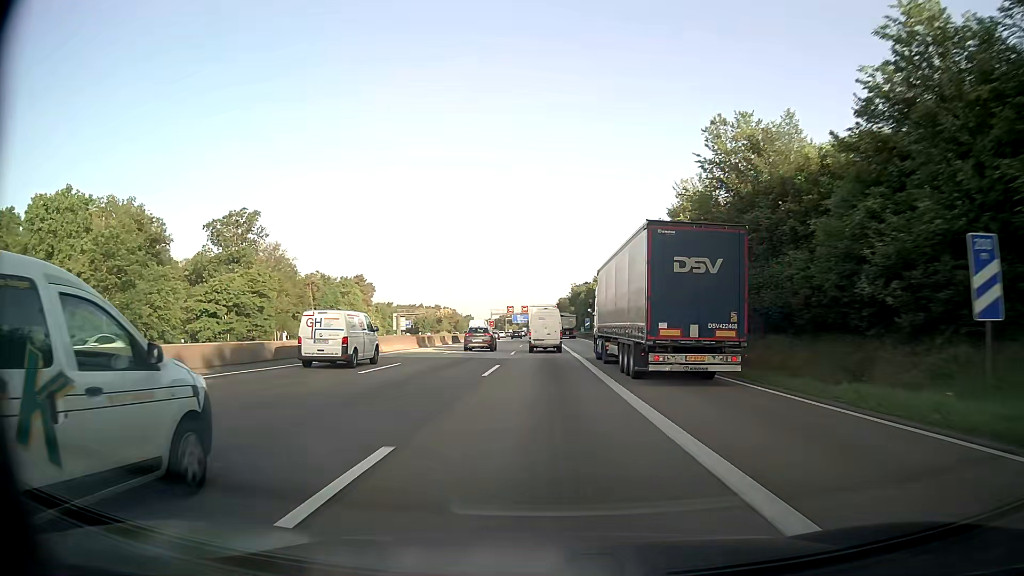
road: motorway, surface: asphalt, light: Day
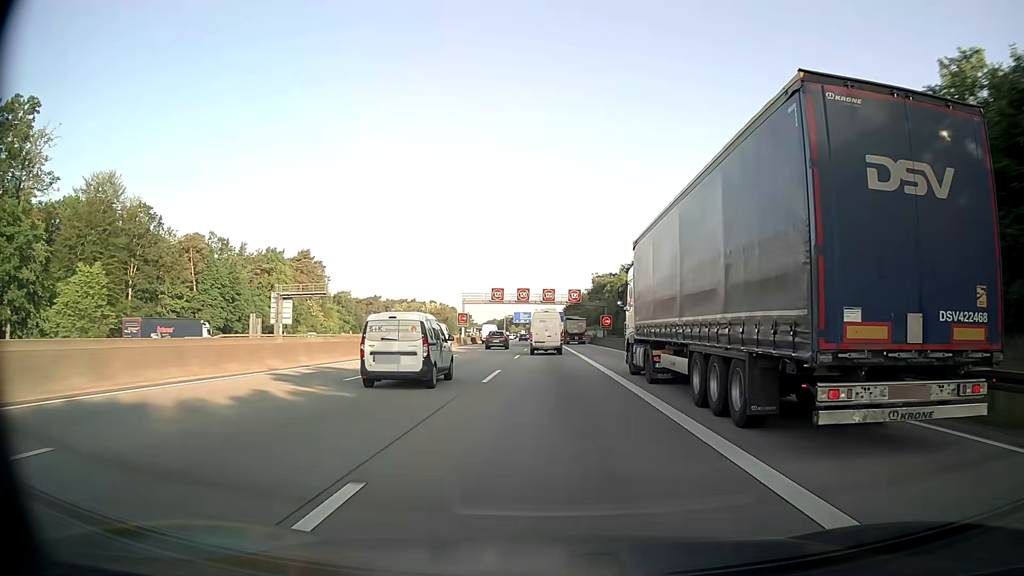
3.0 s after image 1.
(-0.7, +74.3) m; -1°
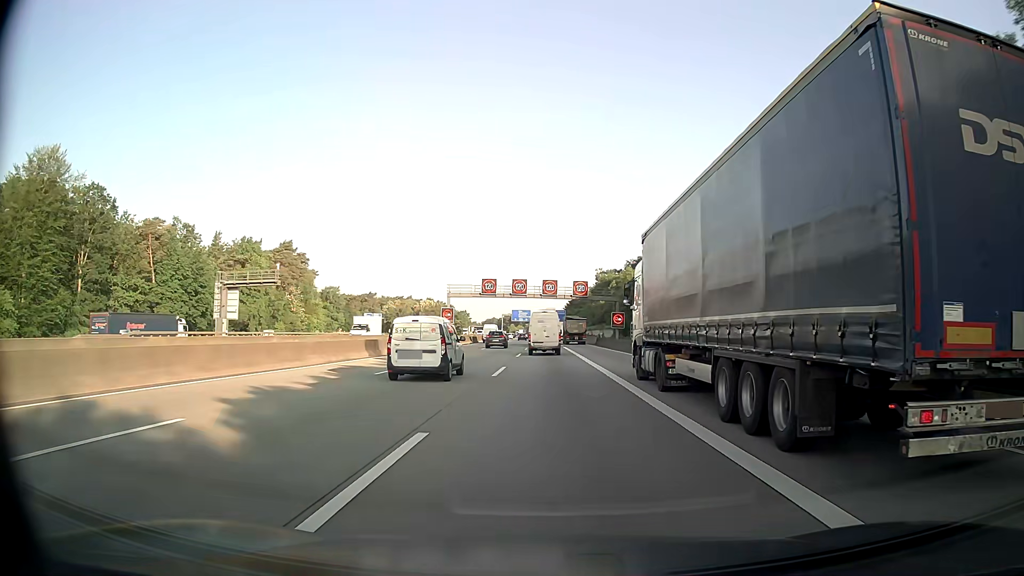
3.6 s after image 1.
(0.0, +14.9) m; 0°
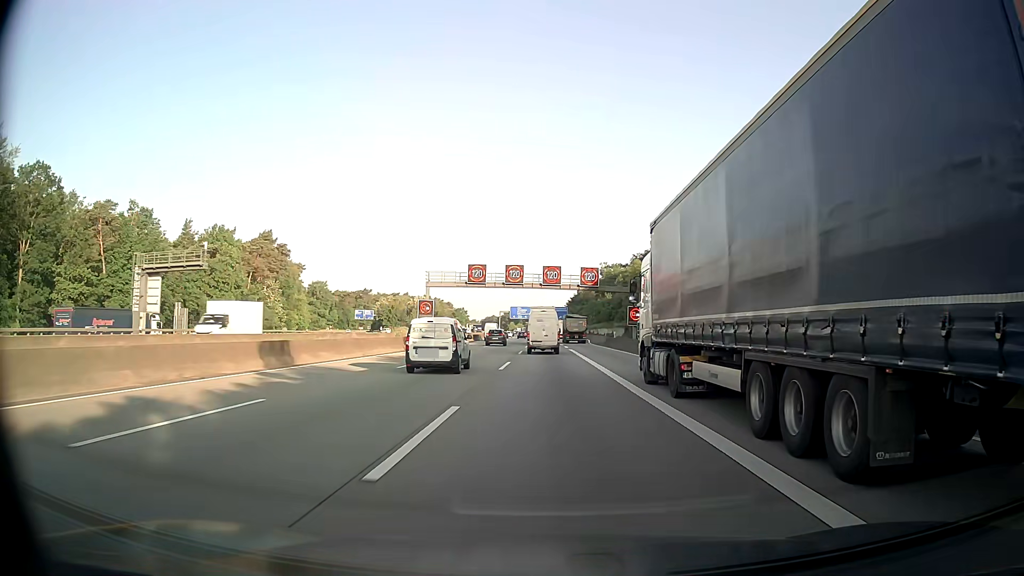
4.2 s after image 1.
(0.0, +14.9) m; 0°
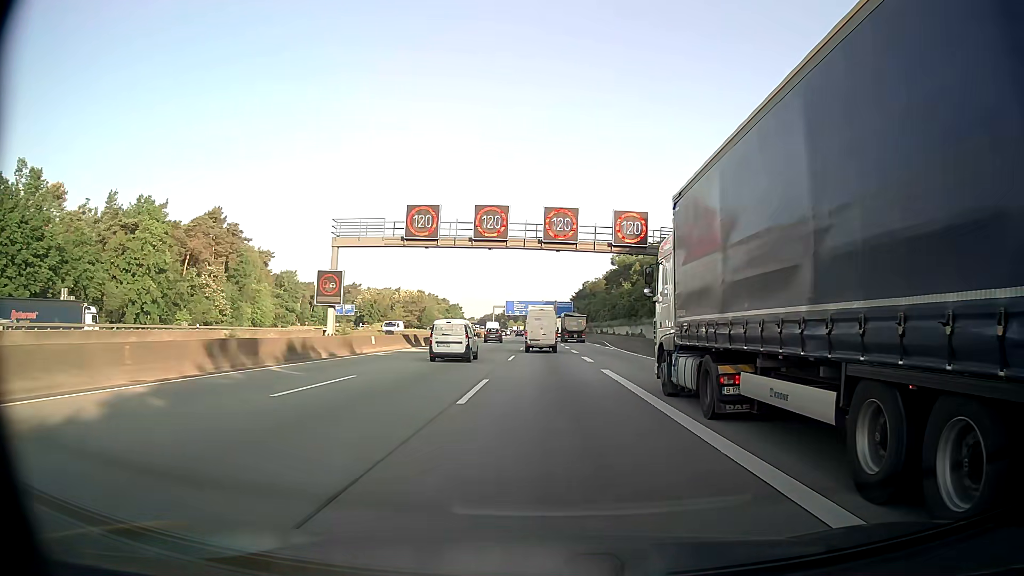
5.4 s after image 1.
(-0.1, +29.8) m; 0°
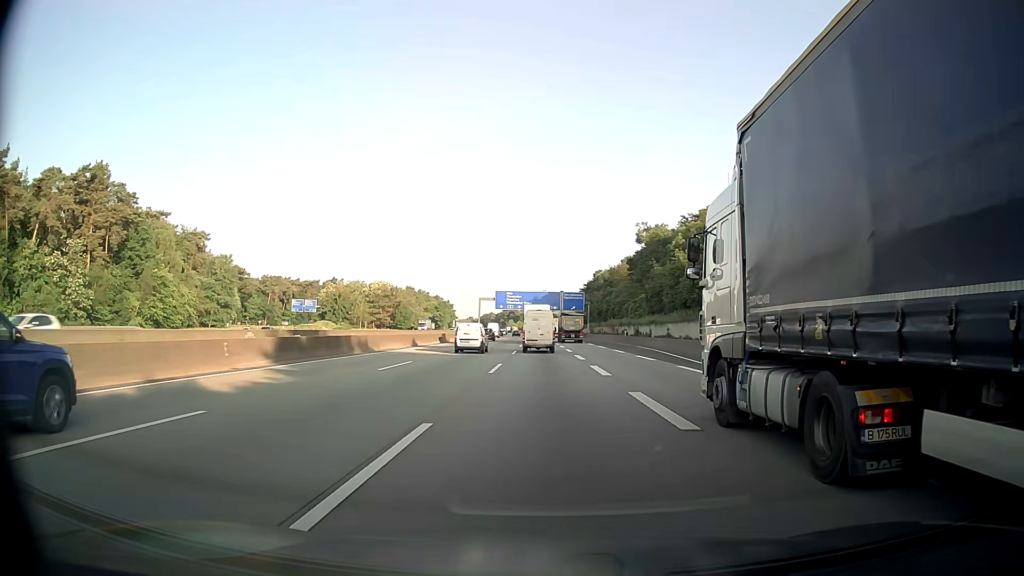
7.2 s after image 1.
(0.0, +44.9) m; 0°
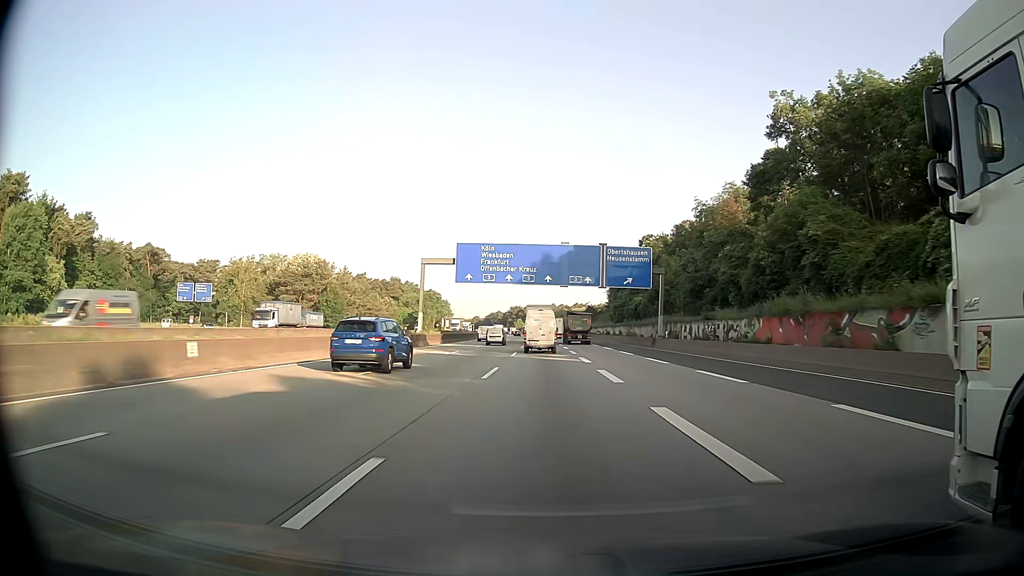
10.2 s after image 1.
(-0.4, +75.1) m; -1°
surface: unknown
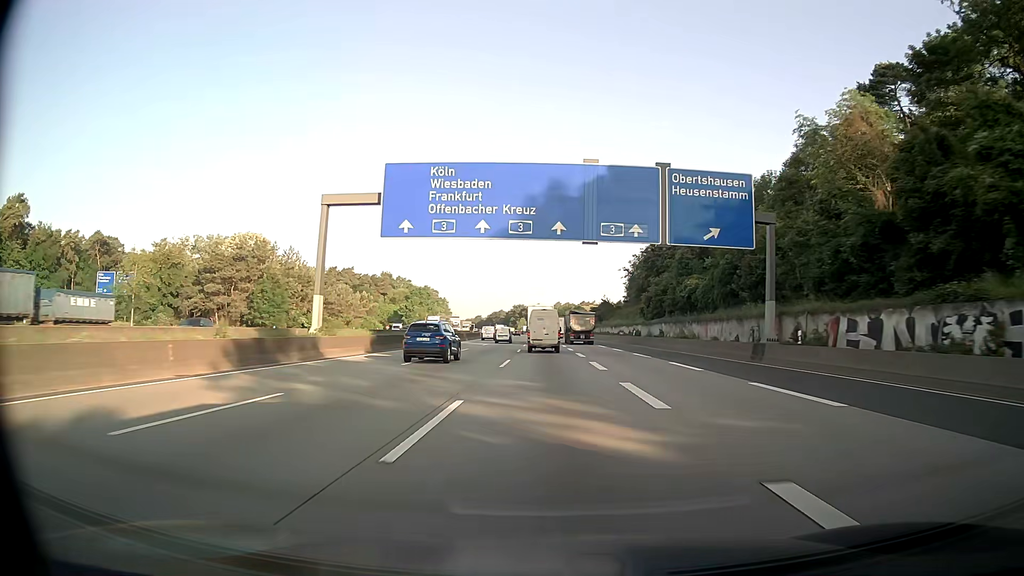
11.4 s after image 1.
(-0.1, +30.1) m; 0°
(0, +10) (0, +20) (0, +30) (0, +40) (0, +50) (0, +60) (0, +70) (0, +80) (0, +90) (0, +100) m
